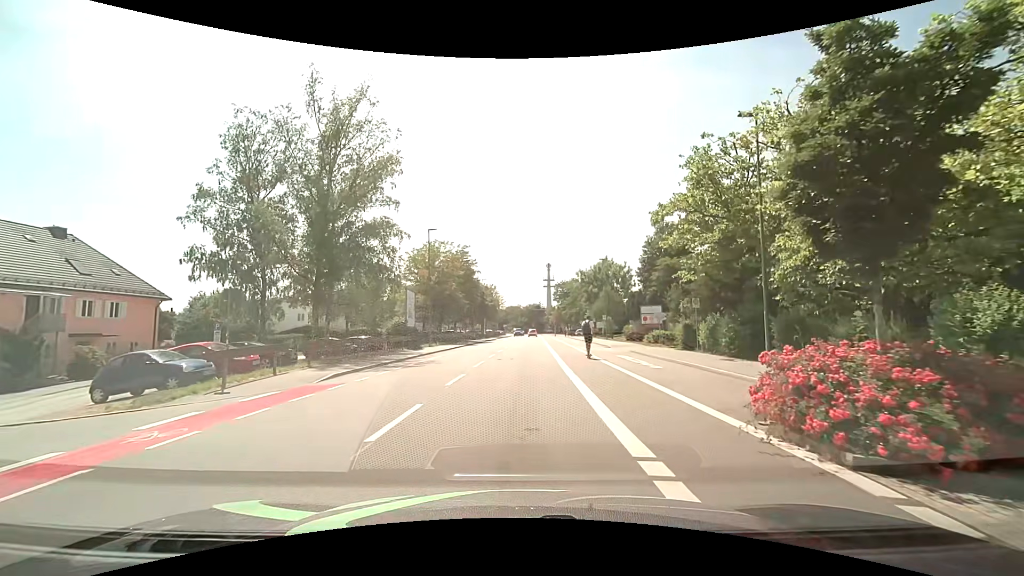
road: tertiary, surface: asphalt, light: Day
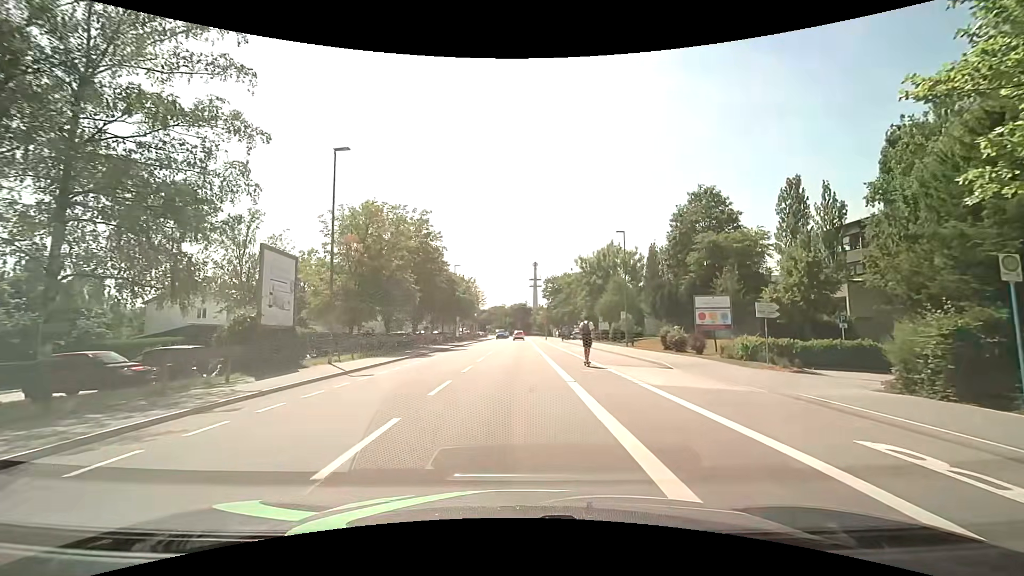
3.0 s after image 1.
(+0.4, +19.6) m; +2°
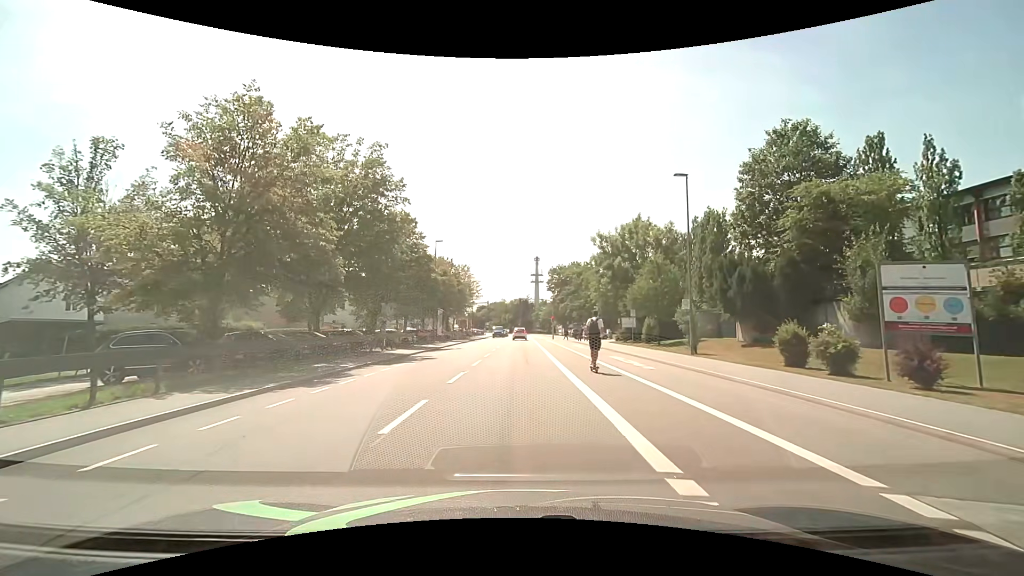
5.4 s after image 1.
(0.0, +16.2) m; 0°
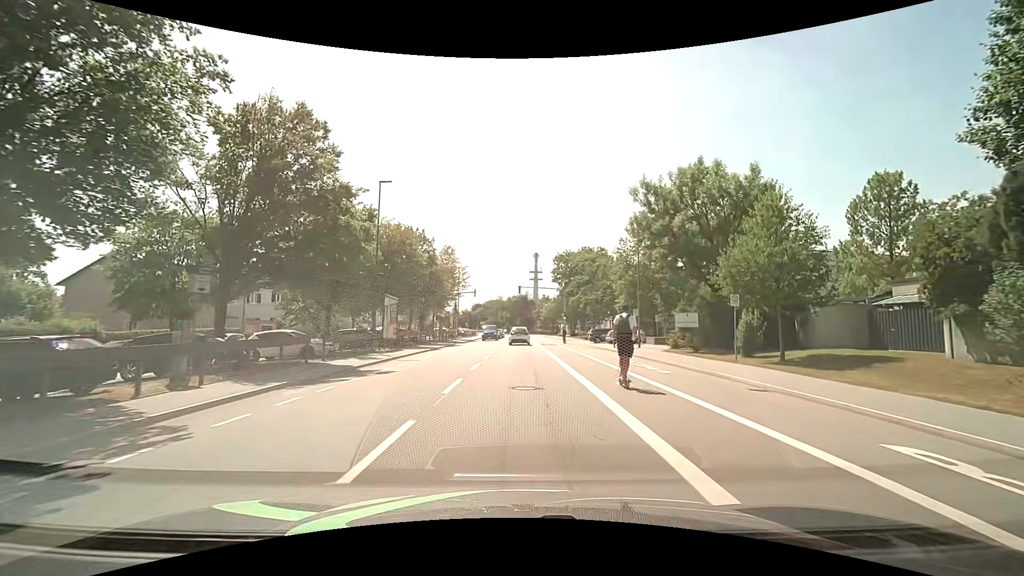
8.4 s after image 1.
(-0.1, +20.2) m; 0°
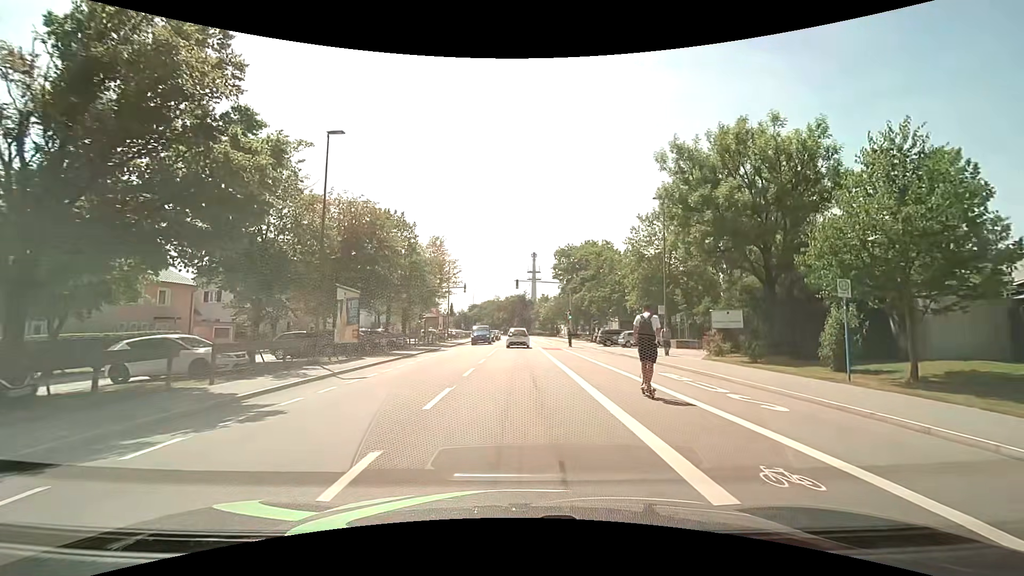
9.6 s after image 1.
(0.0, +7.8) m; +1°
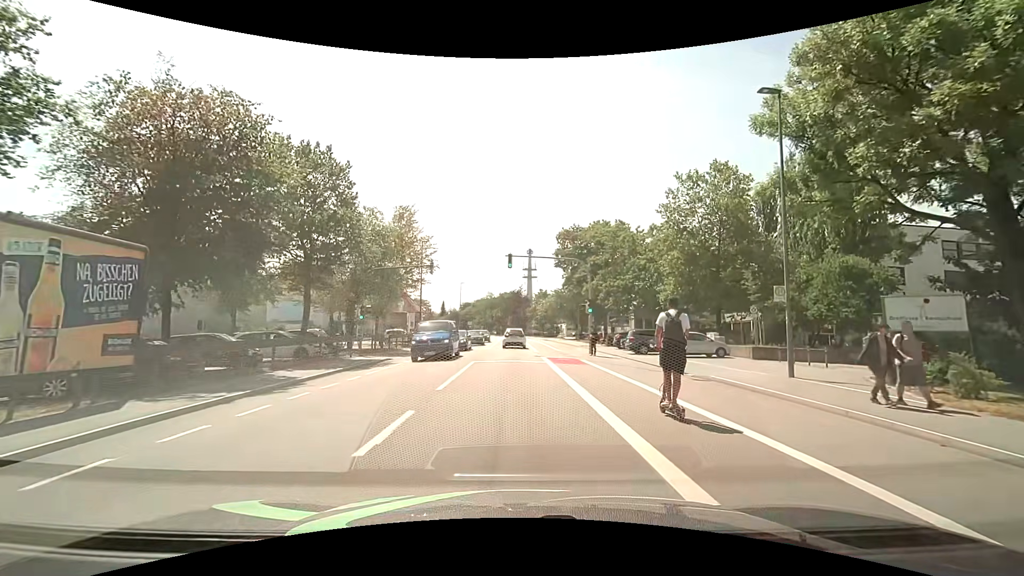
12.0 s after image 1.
(0.0, +15.1) m; 0°
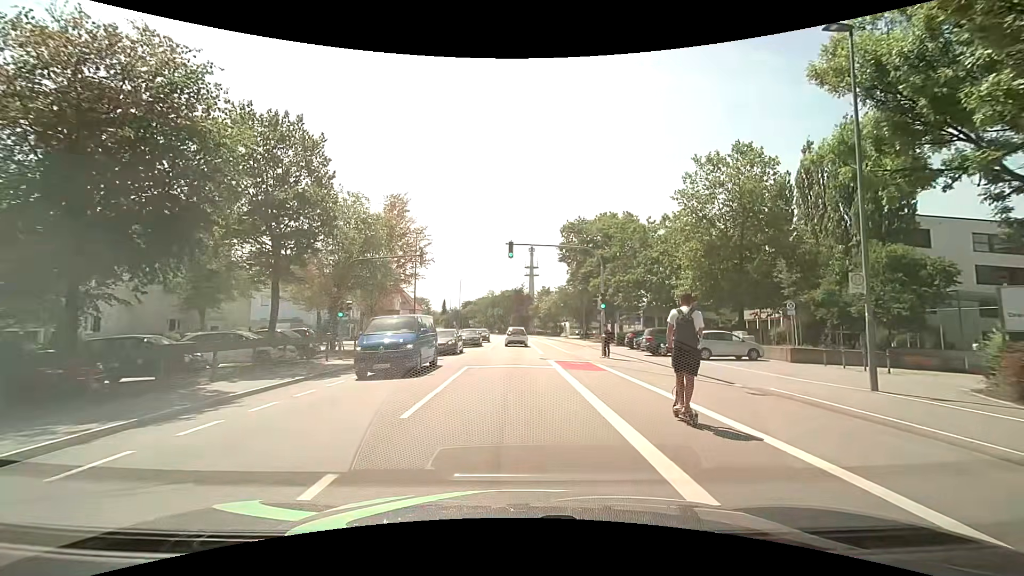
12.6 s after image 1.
(0.0, +3.7) m; 0°
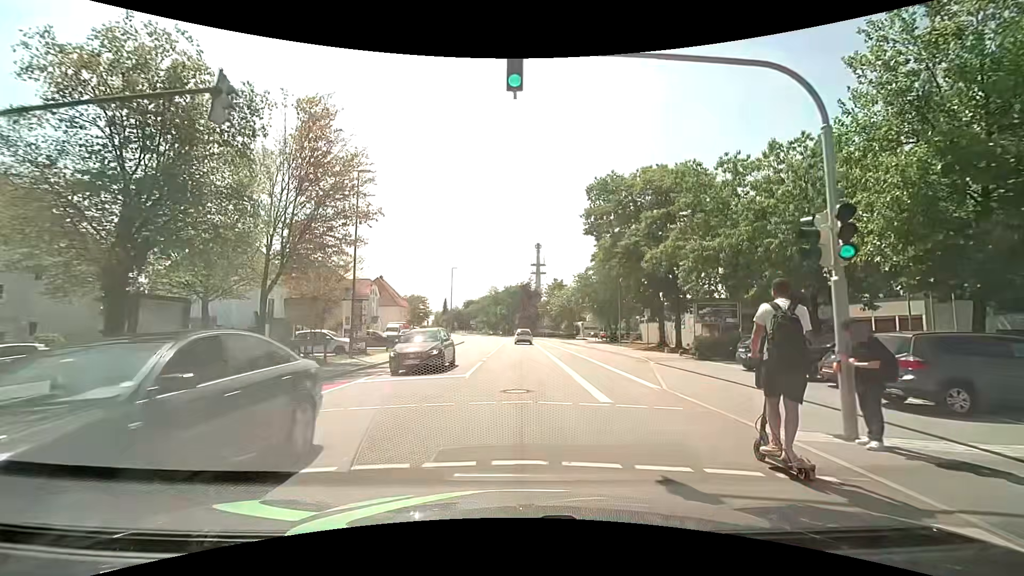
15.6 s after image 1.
(-0.2, +18.6) m; 0°
(0, +10) (0, +20) (0, +30) (0, +40) (0, +50) (0, +60) (0, +70) (0, +80) (-1, +90) (-2, +100) m
